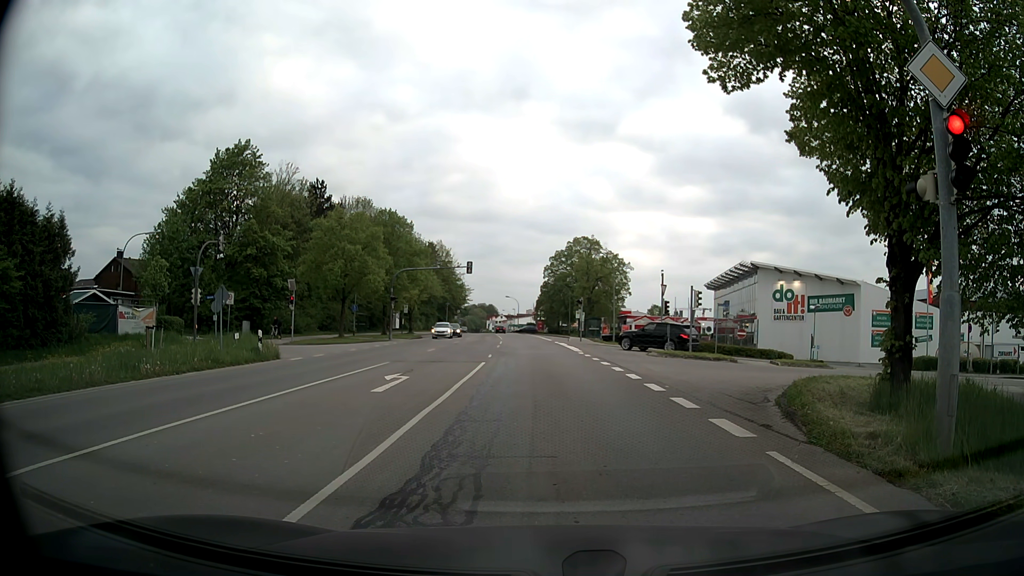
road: secondary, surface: asphalt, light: Day
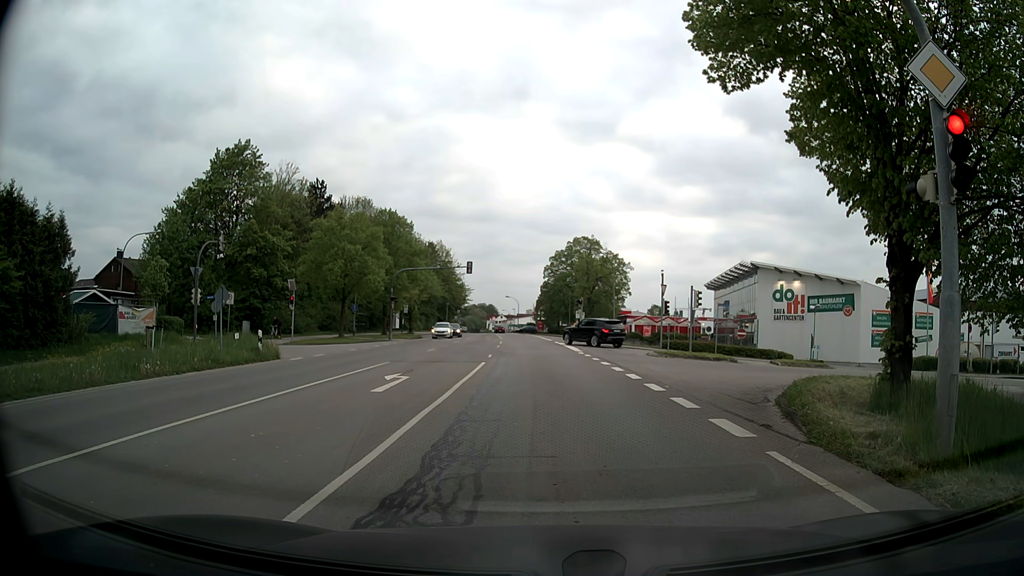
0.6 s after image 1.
(0.0, 0.0) m; 0°
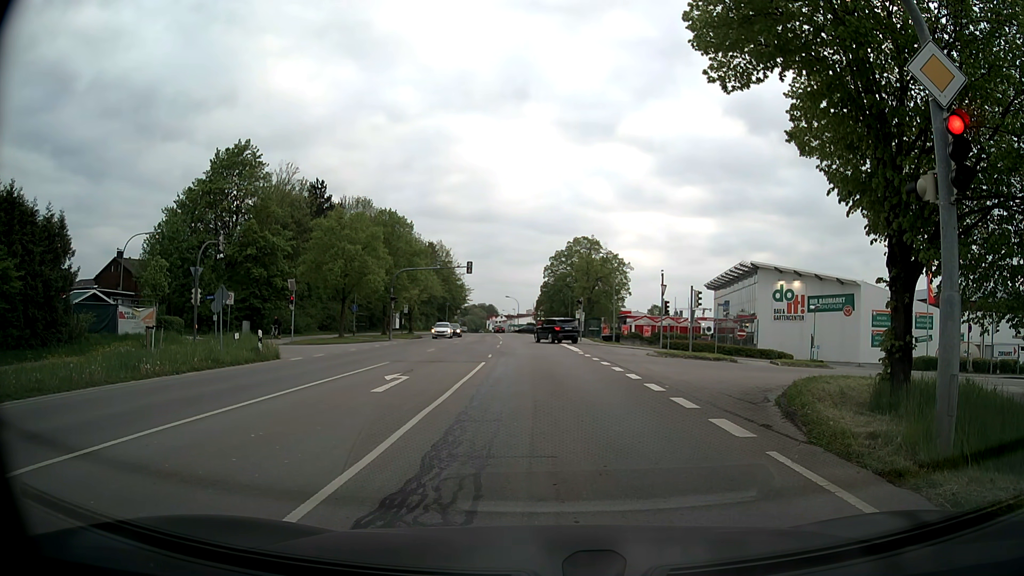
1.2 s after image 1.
(0.0, 0.0) m; 0°
(0, +10) (0, +20) (0, +30) (0, +40) (-1, +50) (-1, +60) (-2, +70) (-3, +80) (-4, +90) (-5, +100) m
